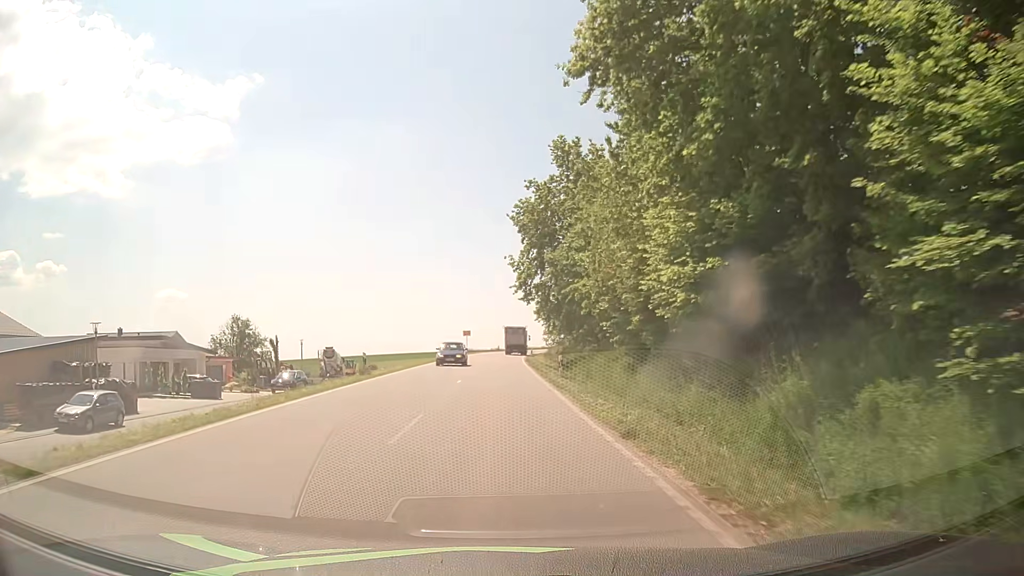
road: tertiary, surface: asphalt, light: Day
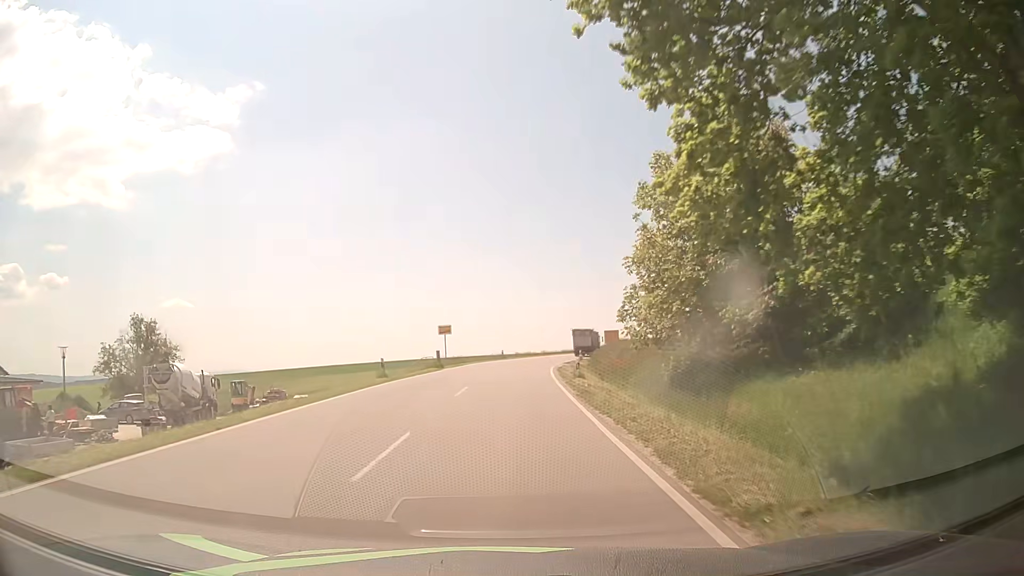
(-0.4, +37.7) m; -1°
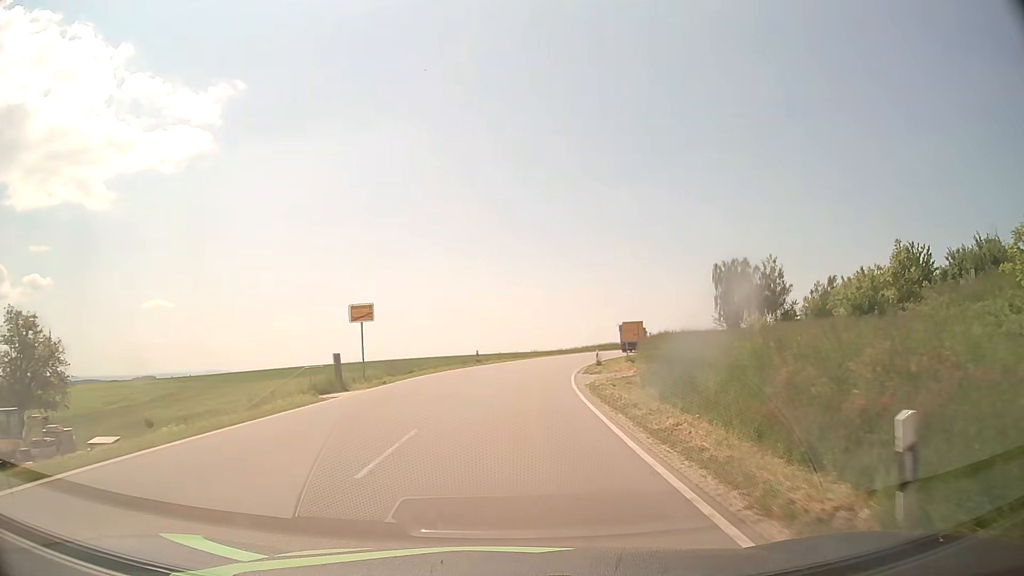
(+0.2, +23.8) m; +2°
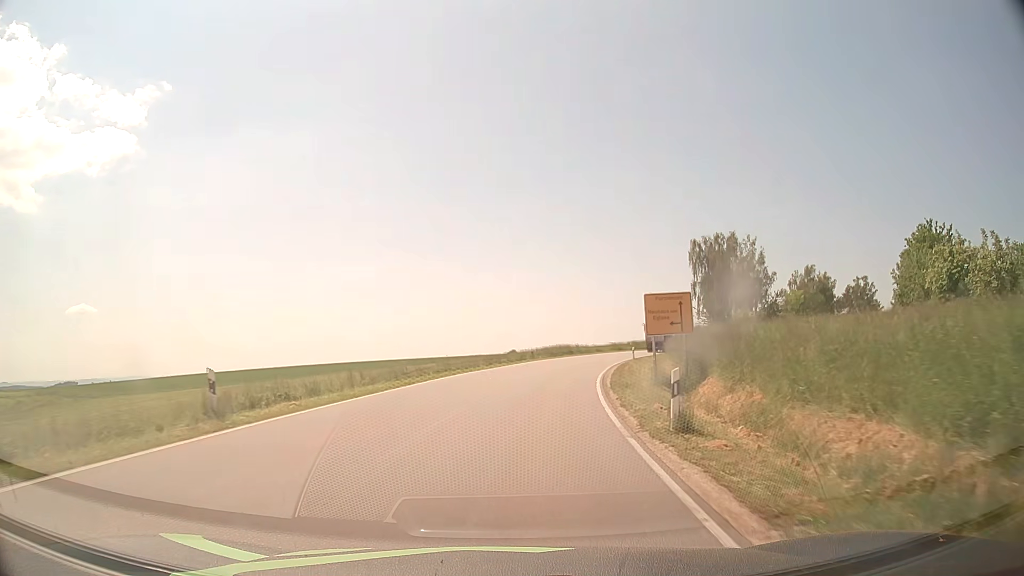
(+1.6, +33.1) m; +7°
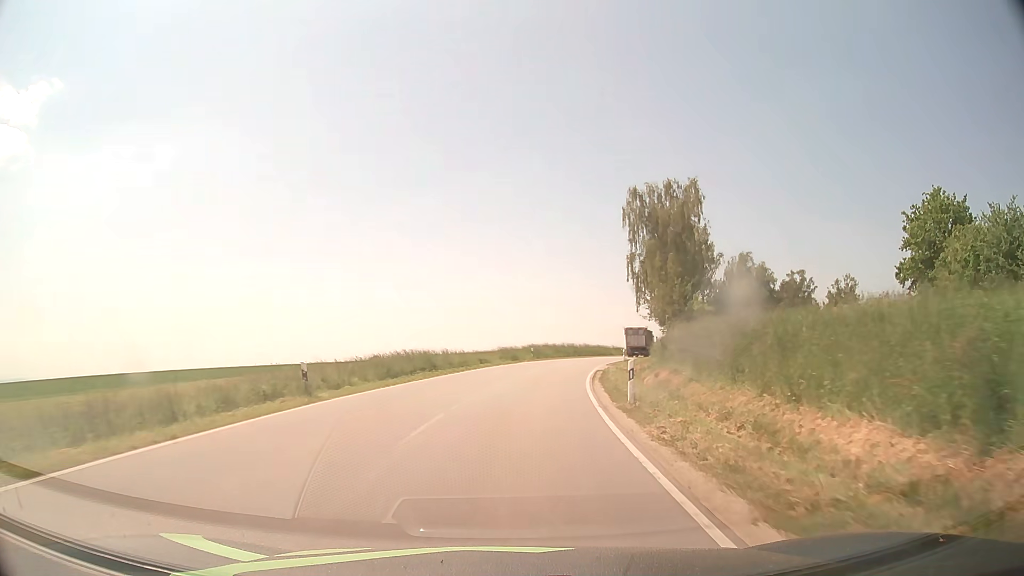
(+3.4, +35.2) m; +11°
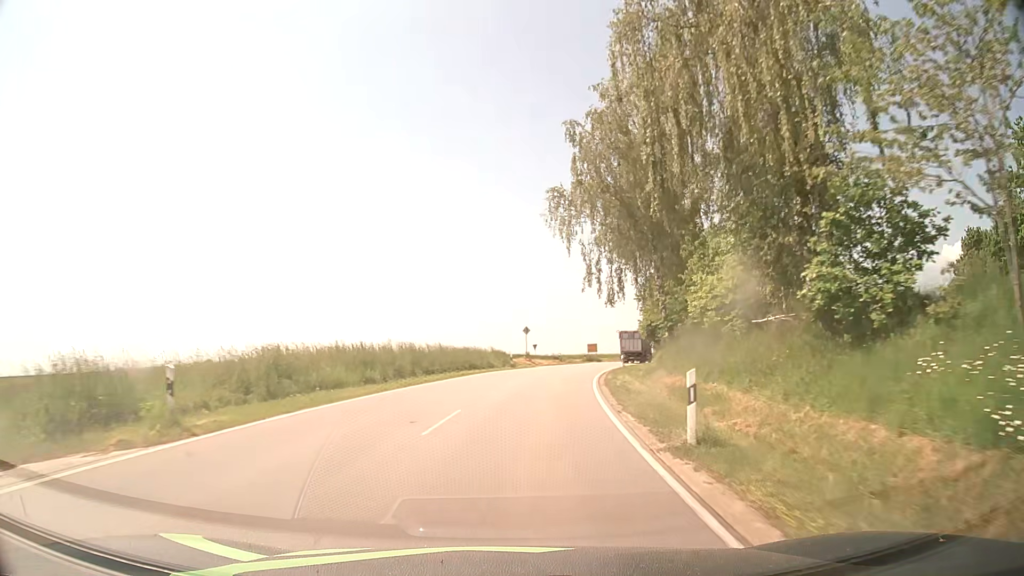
(+4.9, +46.2) m; +13°
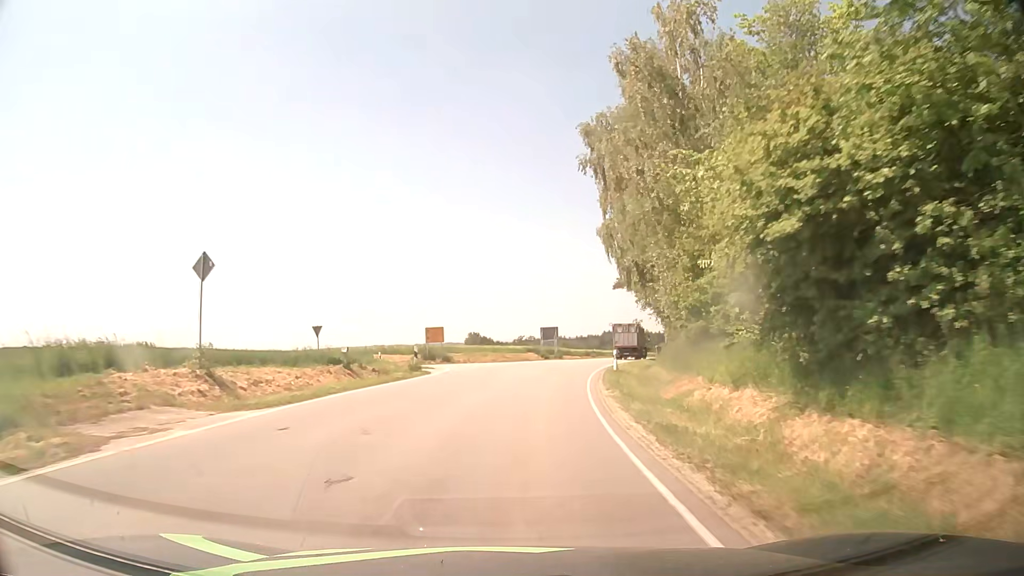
(+5.5, +46.5) m; +13°
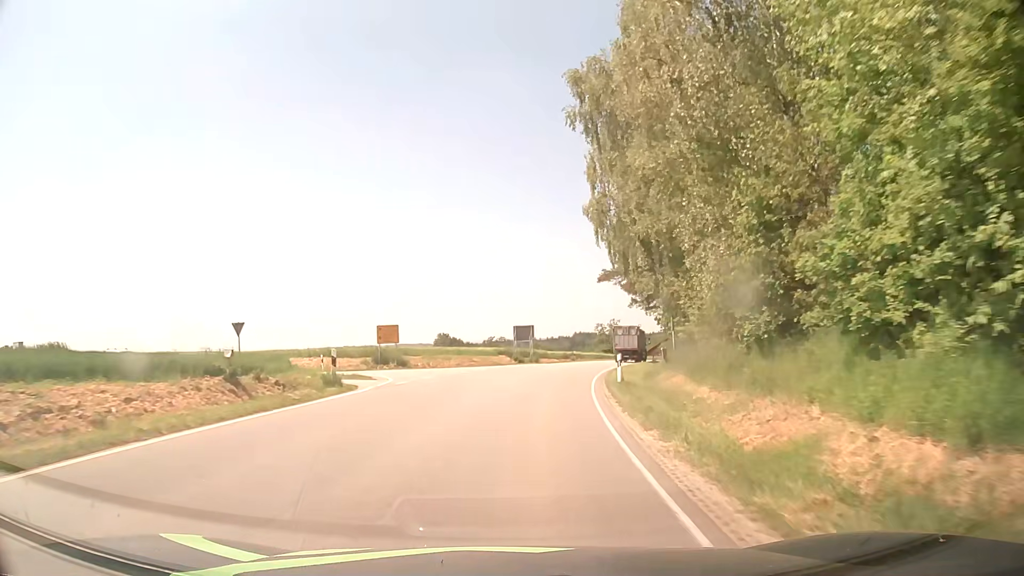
(+0.2, +8.9) m; +2°
(0, +10) (+1, +20) (+2, +30) (+4, +40) (+7, +49) (+10, +59) (+13, +68) (+17, +78) (+21, +87) (+25, +96) m
